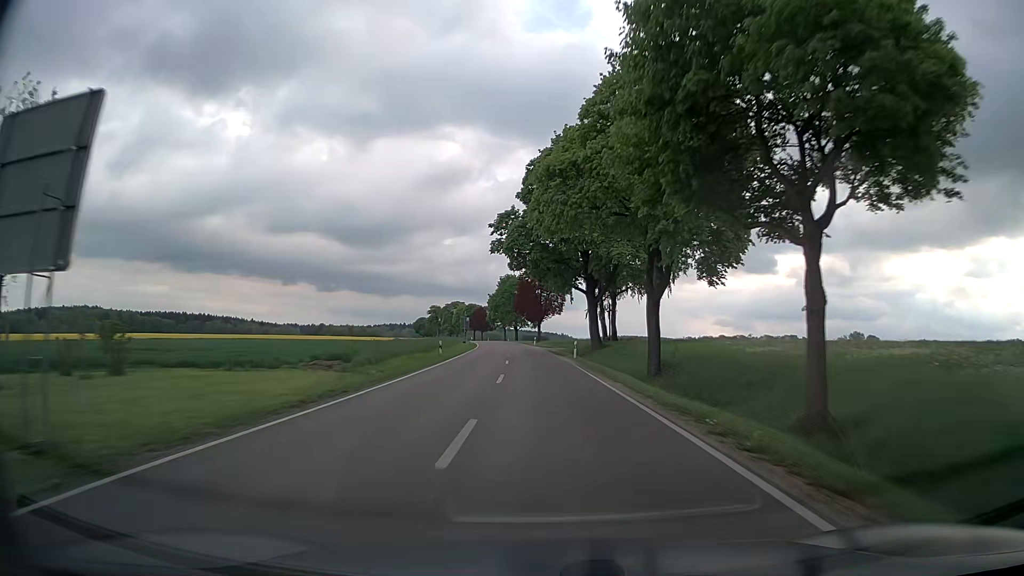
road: secondary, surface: asphalt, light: Day
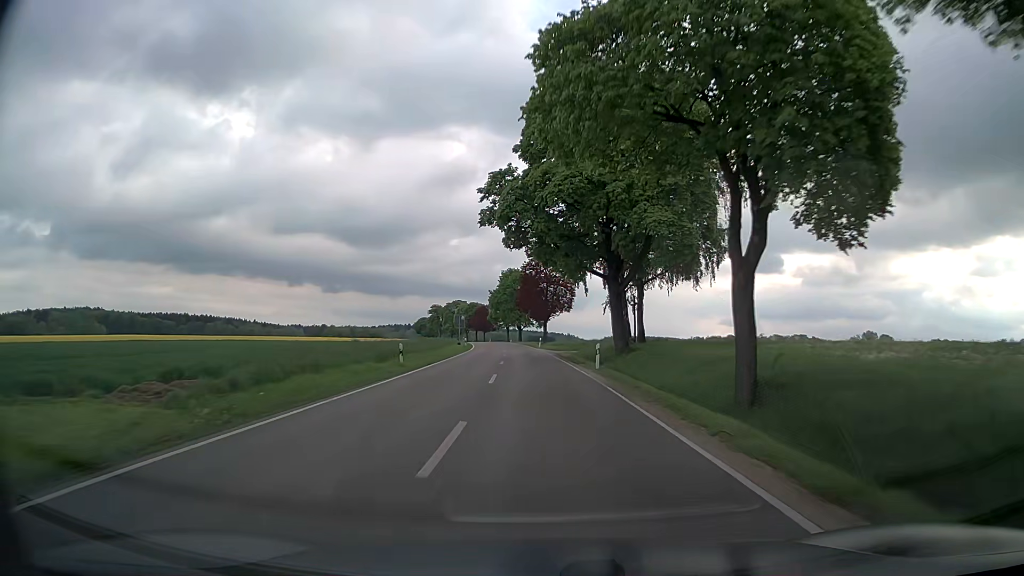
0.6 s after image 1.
(-0.1, +12.6) m; 0°
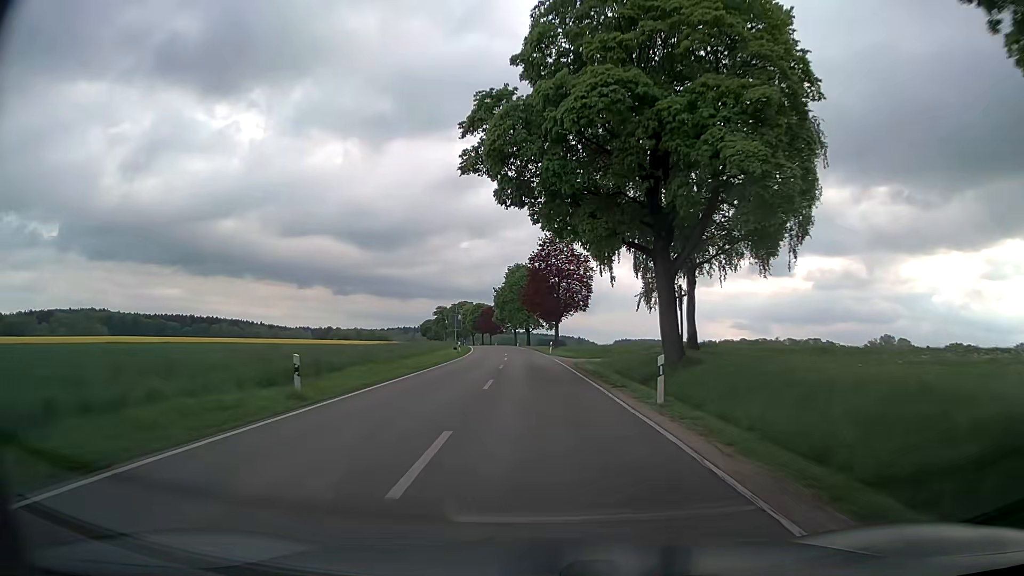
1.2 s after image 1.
(-0.1, +12.8) m; -1°
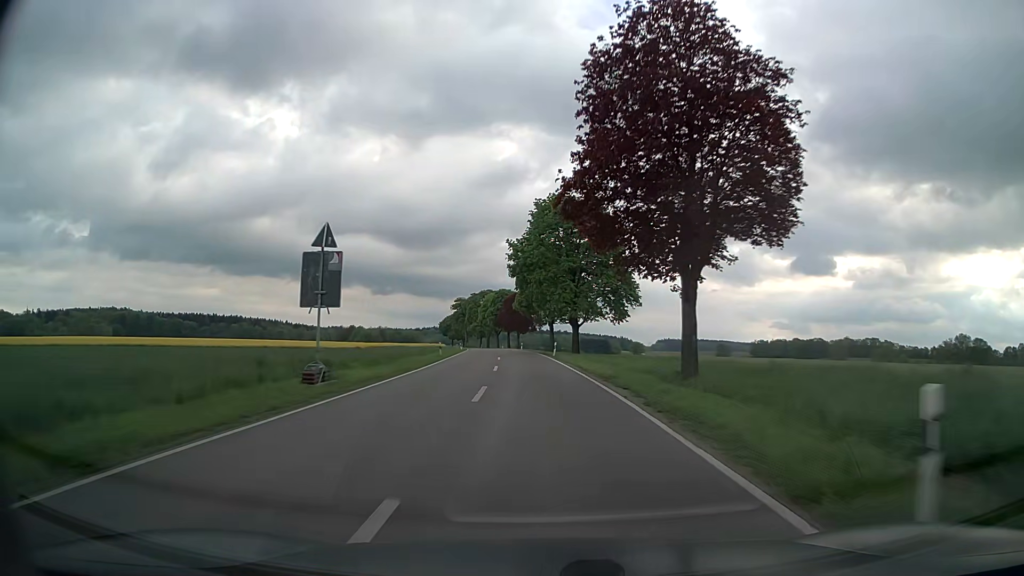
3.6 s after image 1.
(-1.7, +52.6) m; -3°
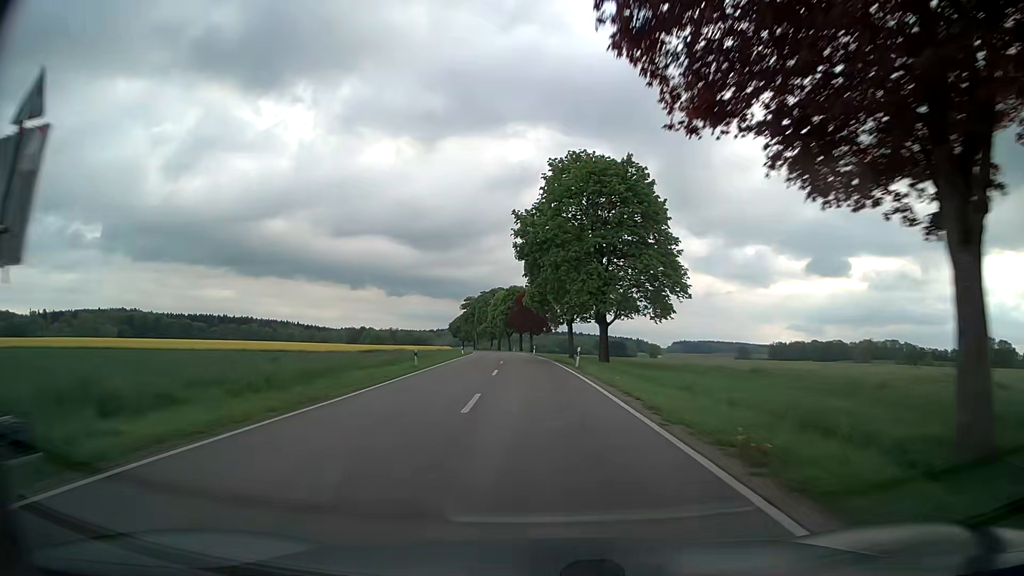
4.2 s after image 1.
(-0.1, +13.6) m; -1°
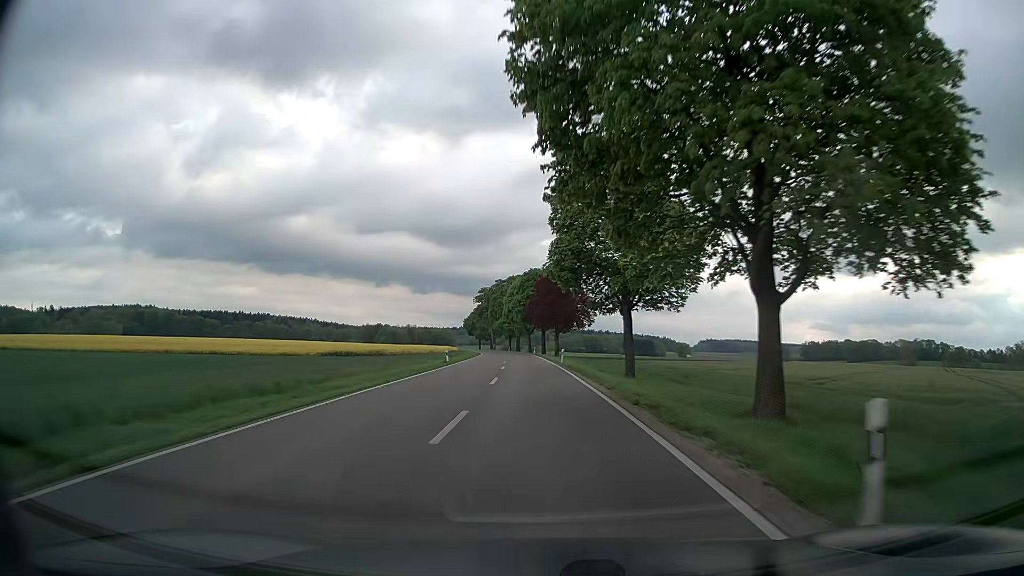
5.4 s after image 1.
(-0.6, +27.9) m; -2°
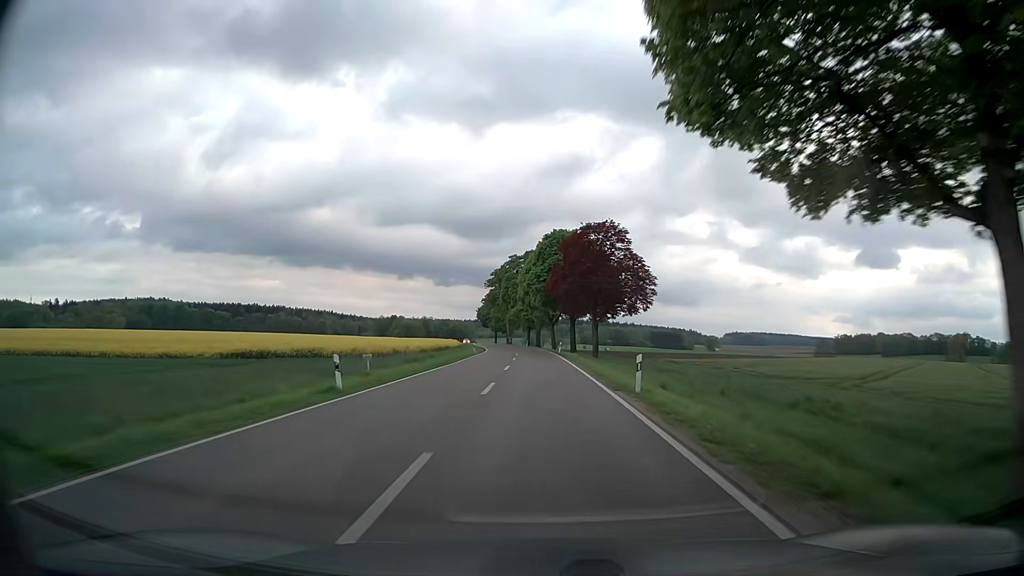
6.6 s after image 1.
(-0.5, +28.9) m; -2°
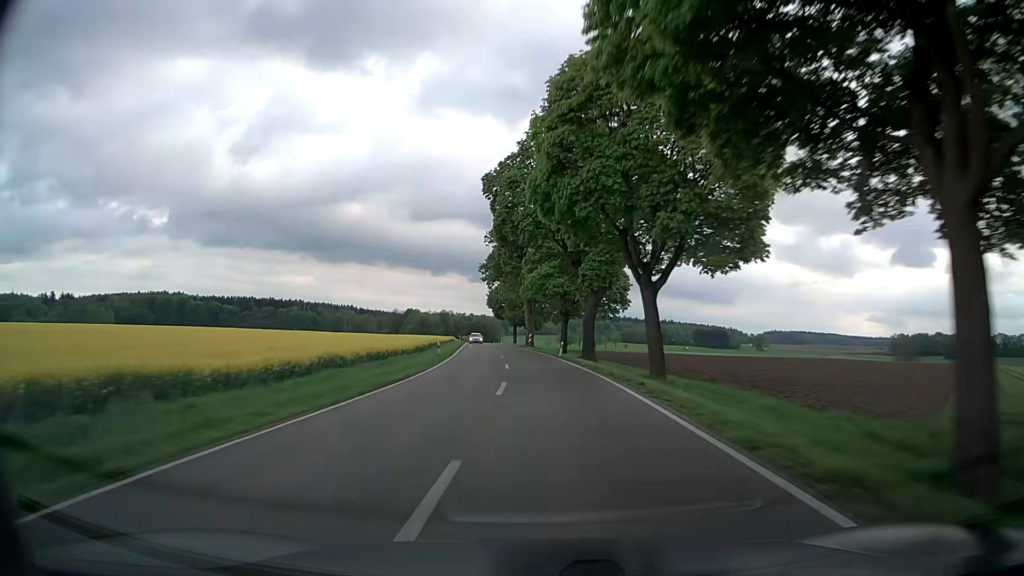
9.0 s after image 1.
(-1.5, +61.0) m; -3°
(0, +10) (0, +20) (-1, +30) (-1, +40) (-2, +50) (-2, +60) (-3, +70) (-4, +80) (-5, +90) (-6, +100) m
